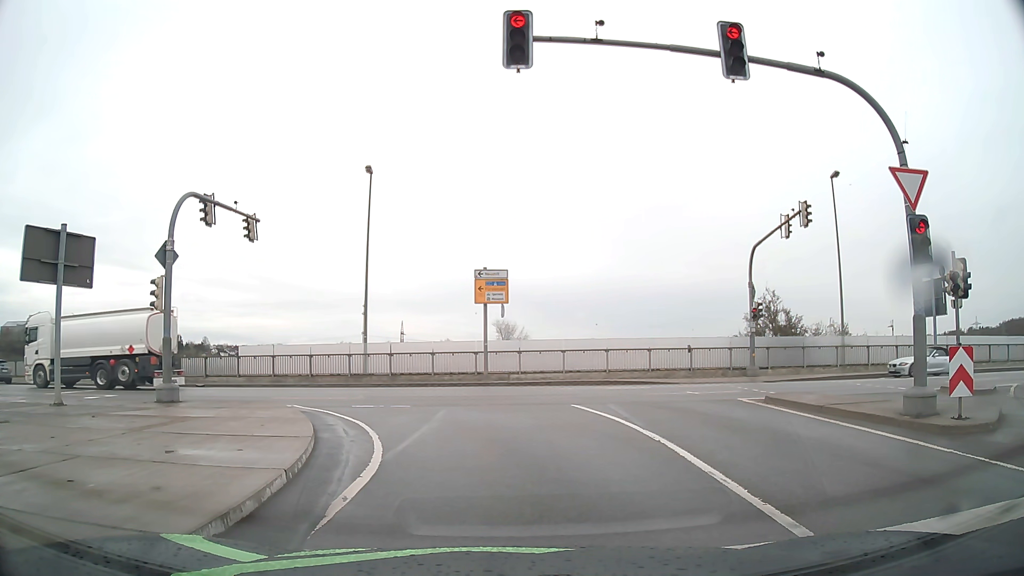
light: Day
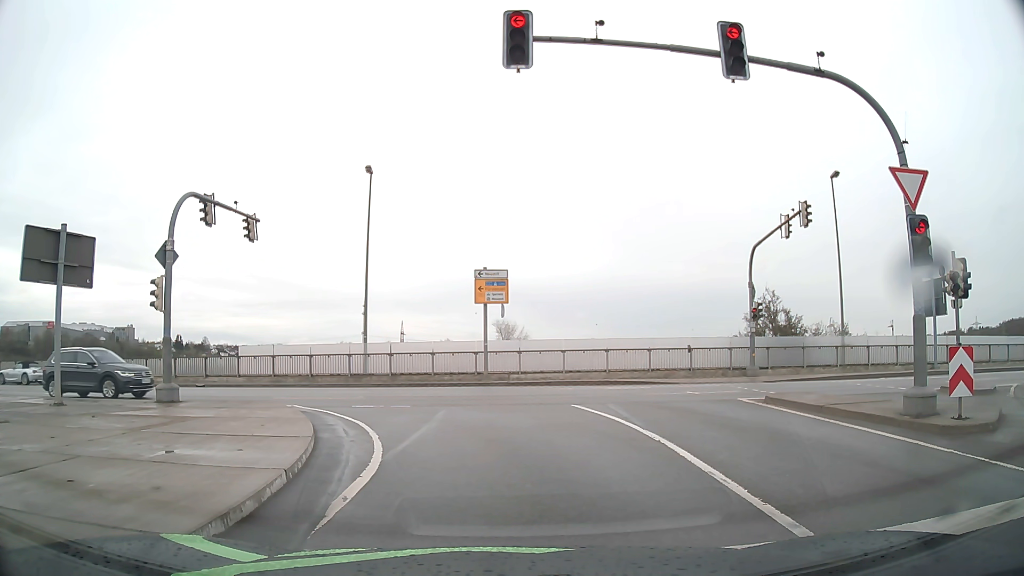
(0.0, 0.0) m; 0°
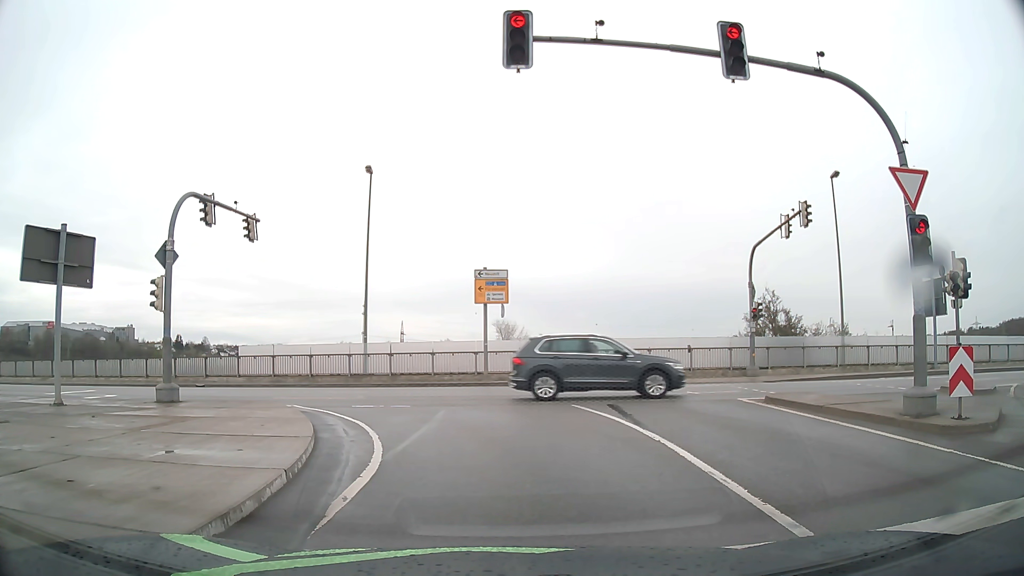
(0.0, 0.0) m; 0°
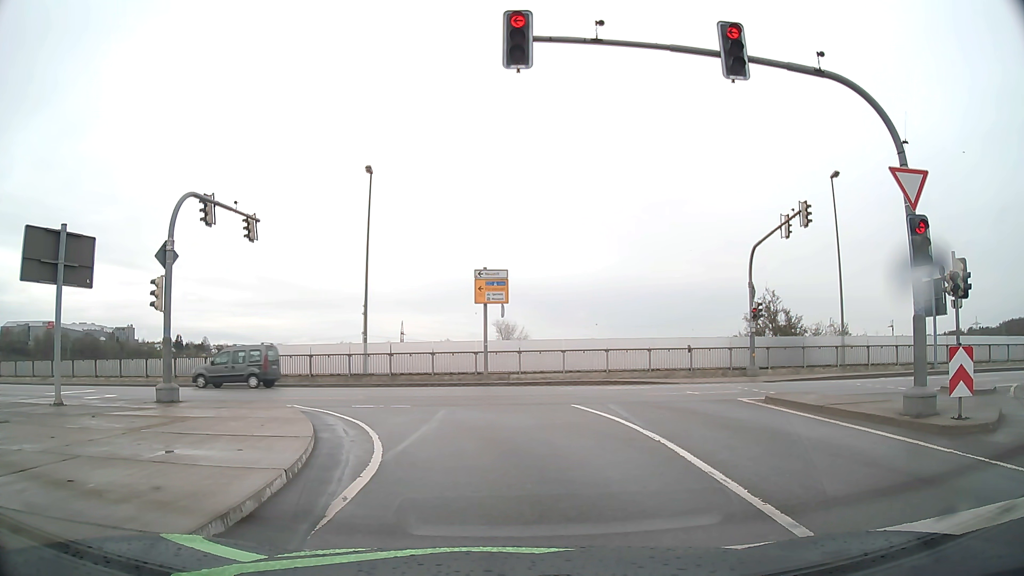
(0.0, 0.0) m; 0°
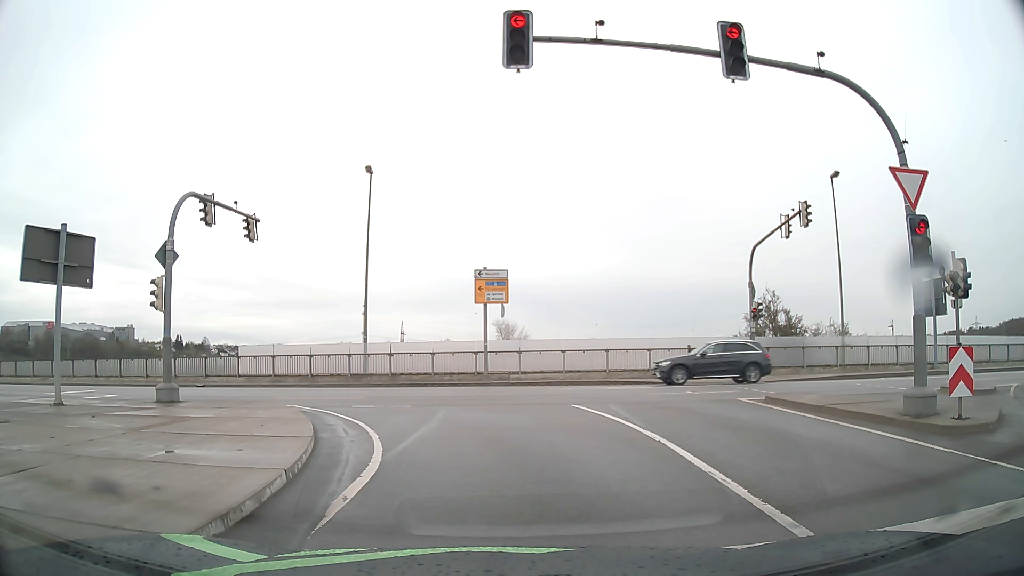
(0.0, 0.0) m; 0°
(0, +10) (-4, +19) (-11, +26) (-21, +28) (-31, +29) (-41, +30) (-51, +31) (-61, +33) (-71, +35) (-81, +36) m
